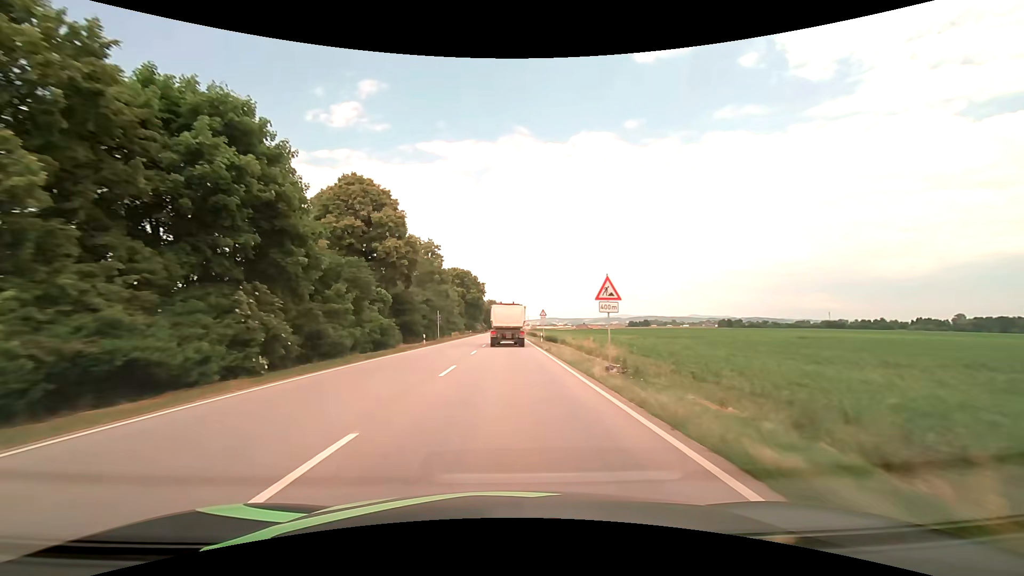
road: primary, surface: asphalt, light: Day
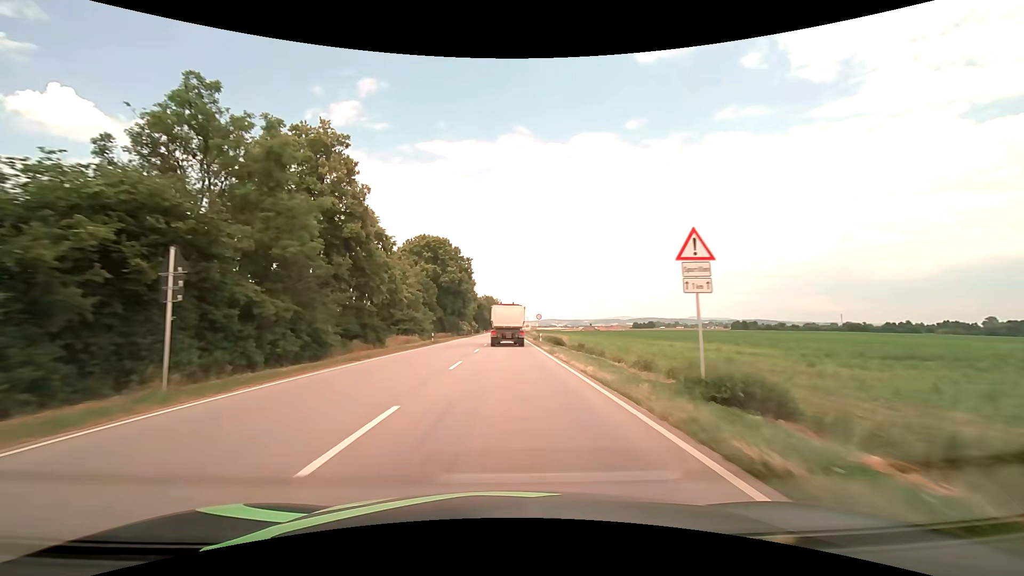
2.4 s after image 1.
(0.0, +45.8) m; 0°
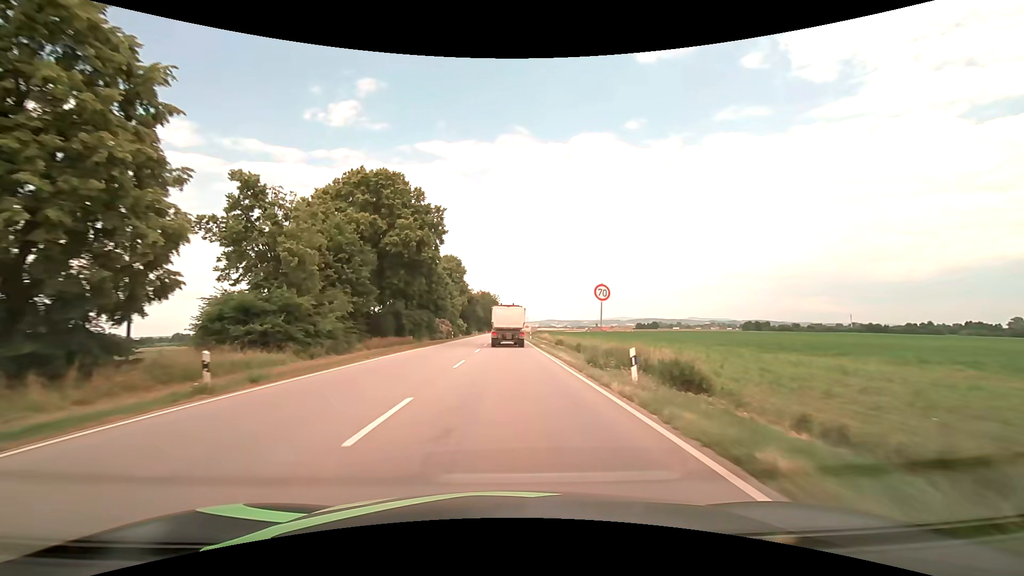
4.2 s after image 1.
(+0.1, +34.7) m; 0°
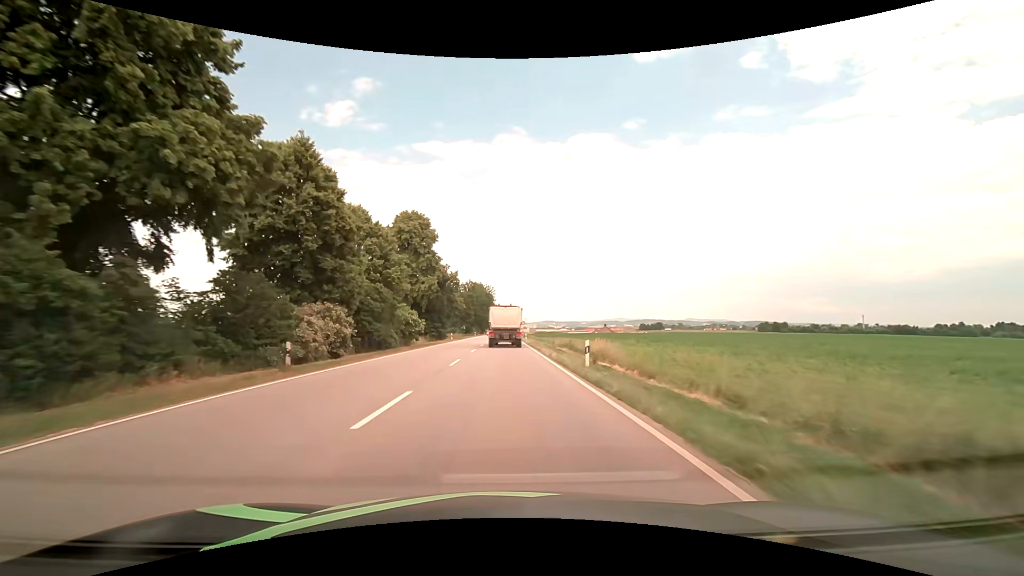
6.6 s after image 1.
(+0.2, +47.0) m; 0°
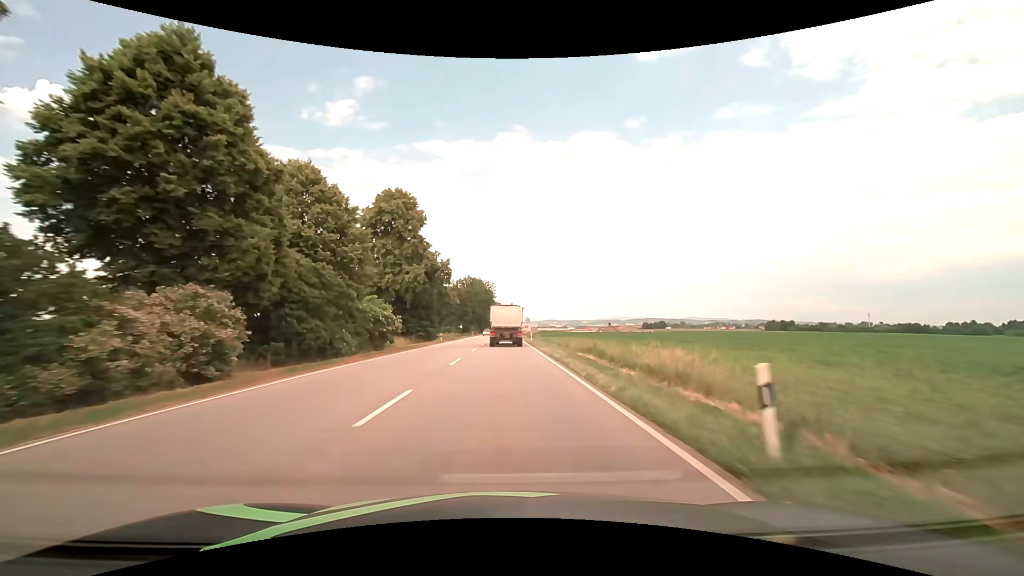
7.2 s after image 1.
(0.0, +11.9) m; 0°
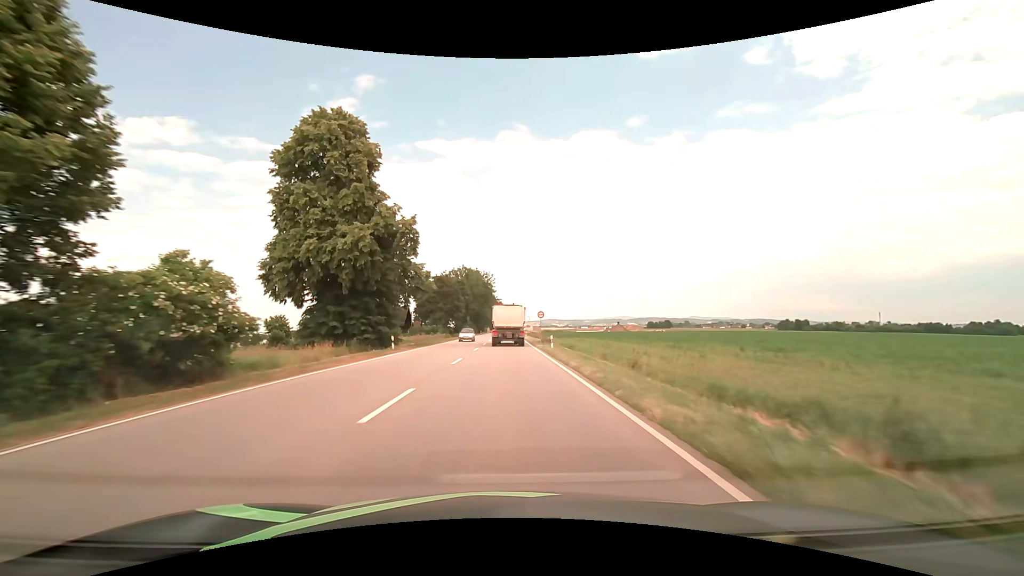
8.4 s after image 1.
(-0.1, +23.7) m; 0°
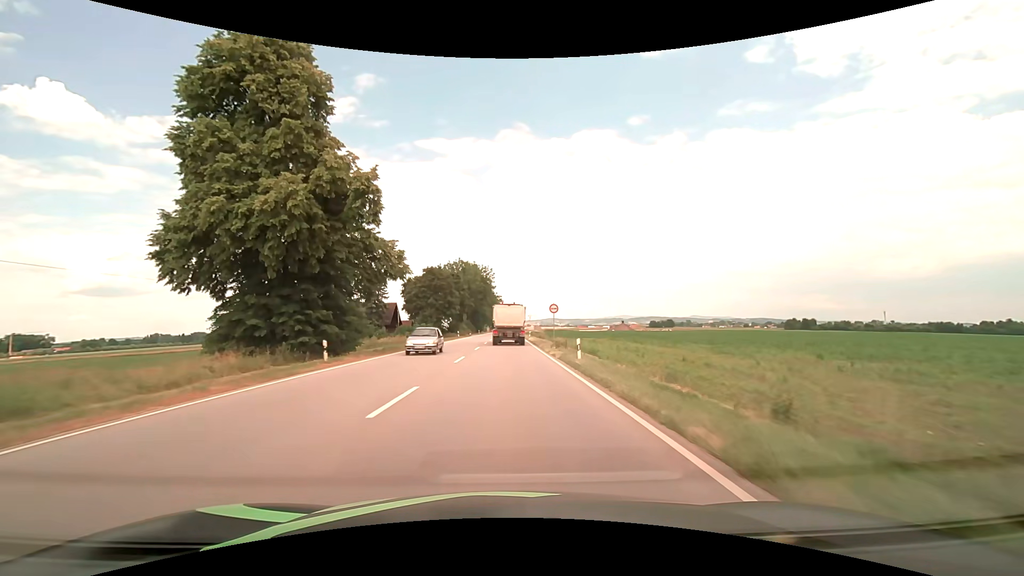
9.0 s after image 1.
(0.0, +11.5) m; 0°
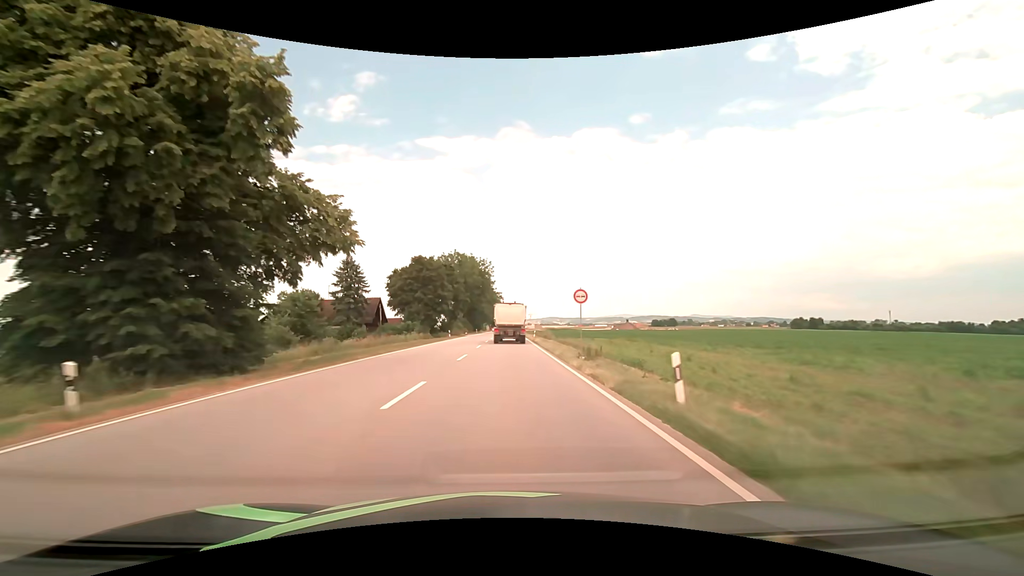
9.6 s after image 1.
(0.0, +11.3) m; 0°
(0, +10) (0, +20) (0, +30) (0, +40) (0, +50) (0, +60) (0, +70) (0, +80) (0, +90) (0, +100) m
